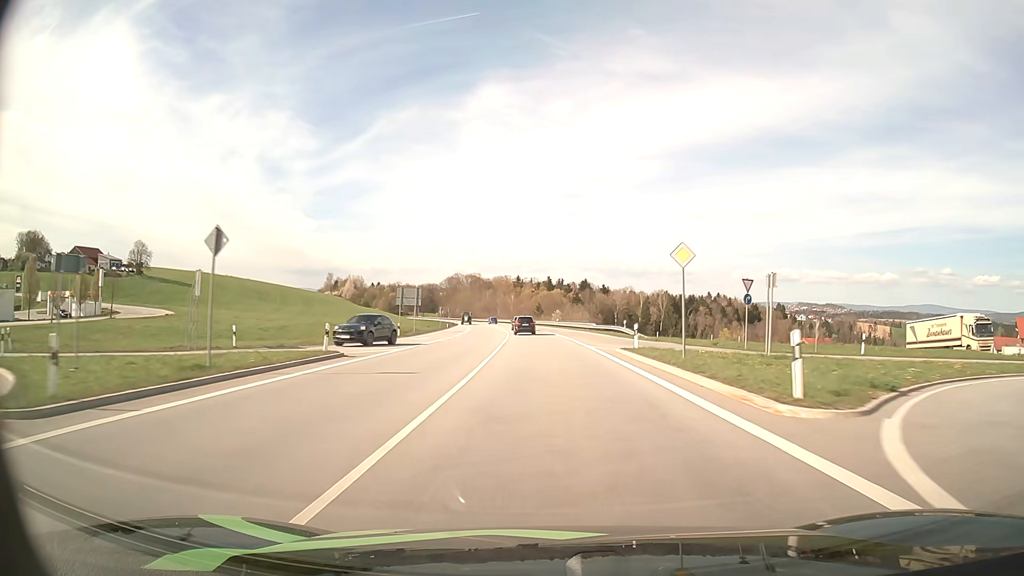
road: primary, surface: asphalt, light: Day
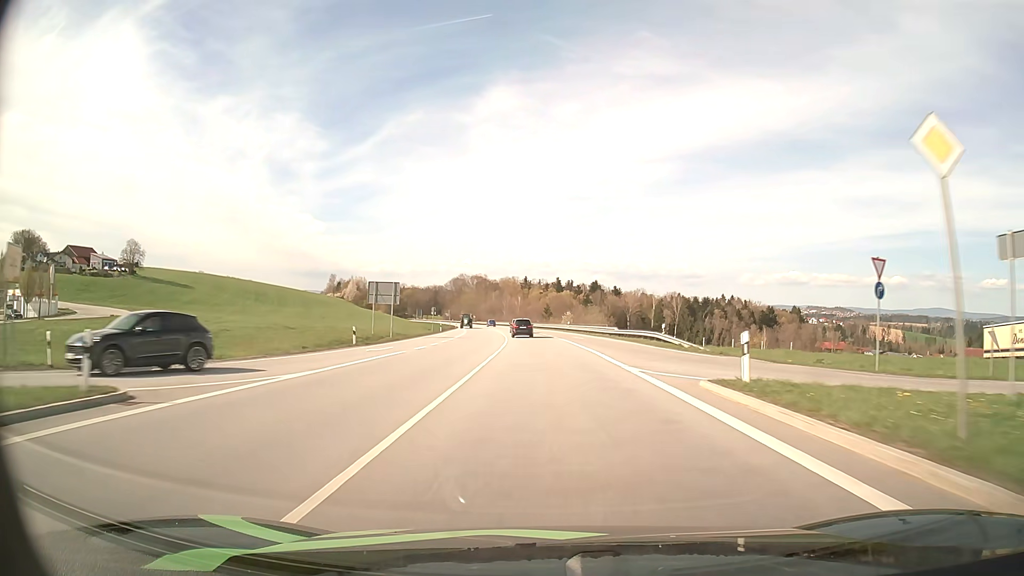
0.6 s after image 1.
(-0.1, +14.2) m; -1°
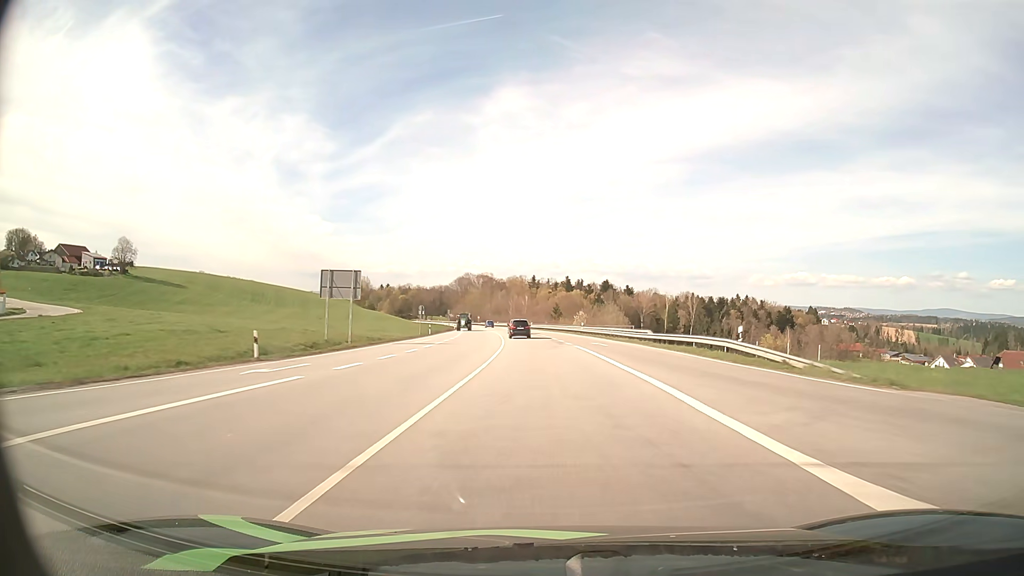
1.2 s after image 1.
(-0.1, +14.3) m; -1°
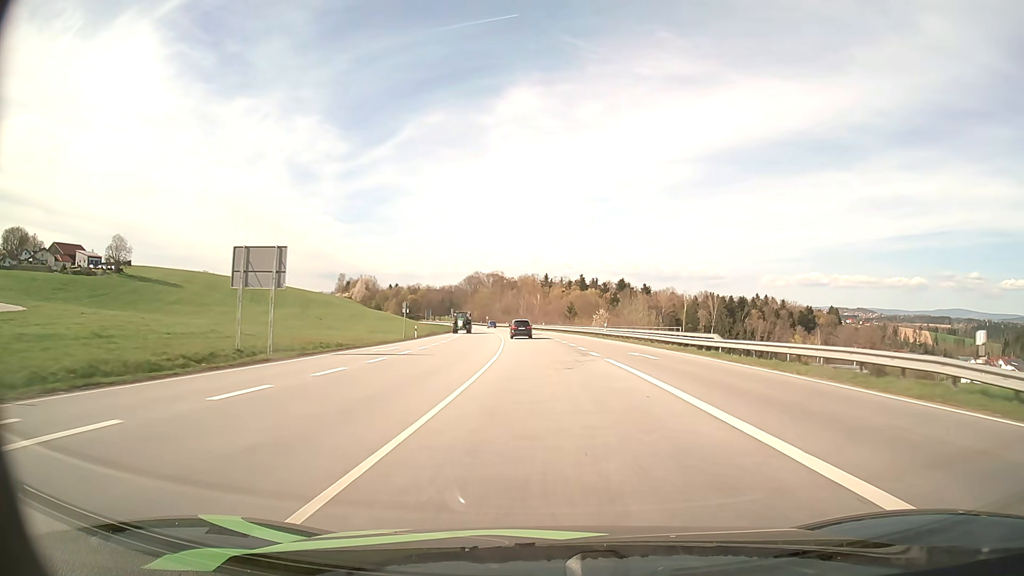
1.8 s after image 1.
(-0.1, +14.4) m; -1°
